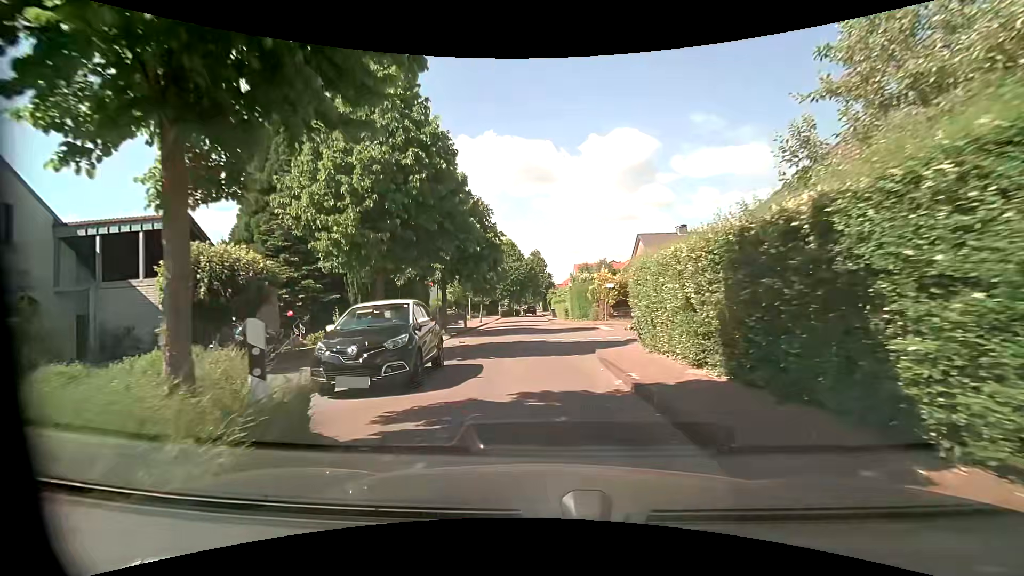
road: residential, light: Day
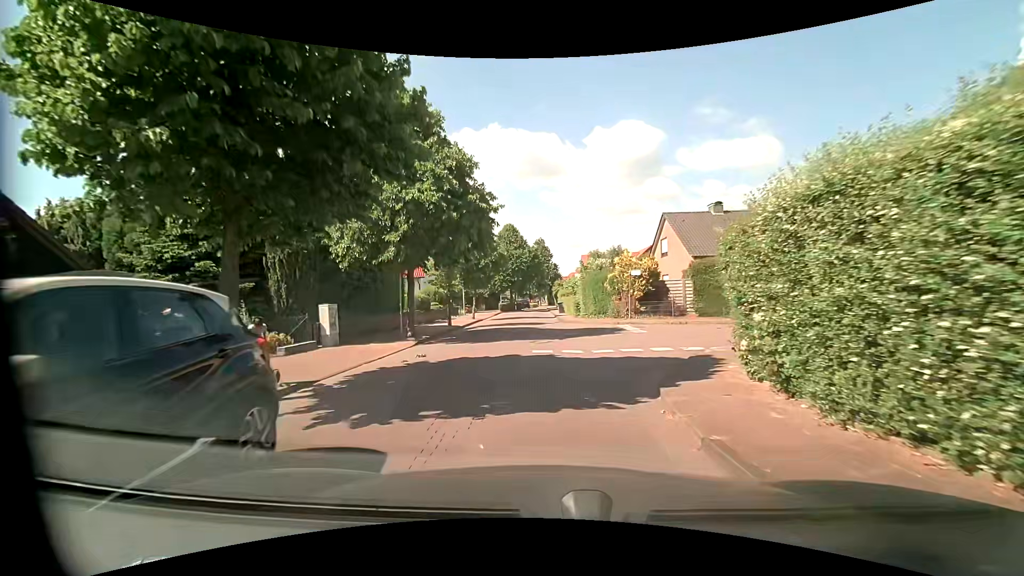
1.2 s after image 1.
(-0.1, +7.3) m; -1°
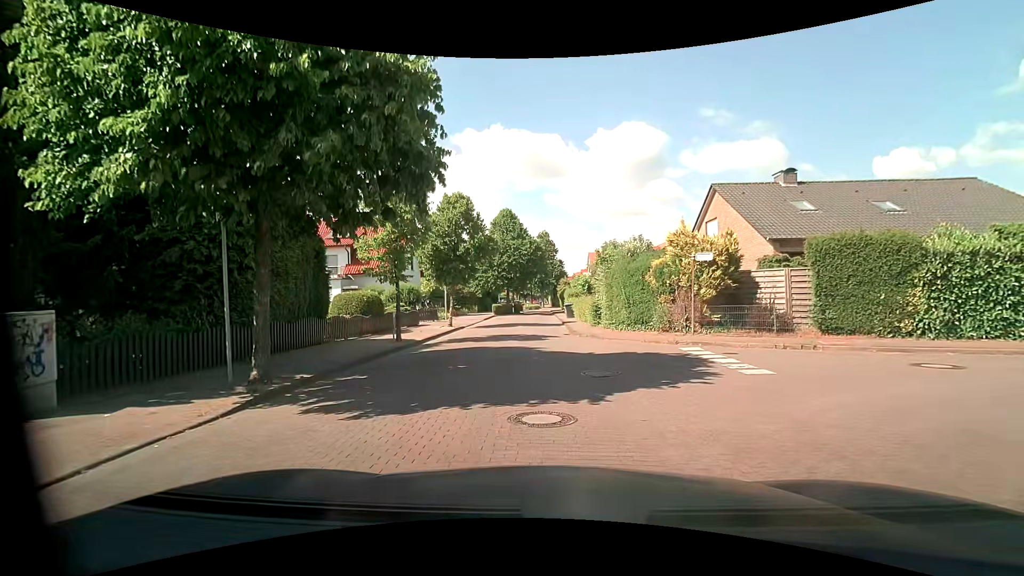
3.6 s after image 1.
(-0.1, +9.7) m; -1°
(0, +10) (0, +20) (0, +30) (0, +40) (0, +50) (0, +60) (-2, +70) (-4, +80) (-5, +89) (-4, +99) m
